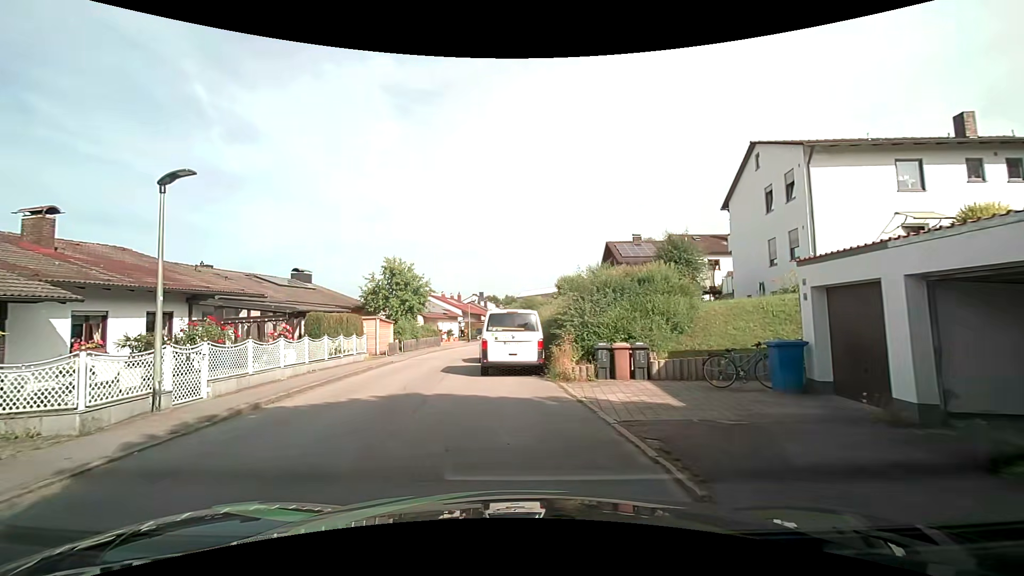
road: residential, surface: asphalt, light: Day
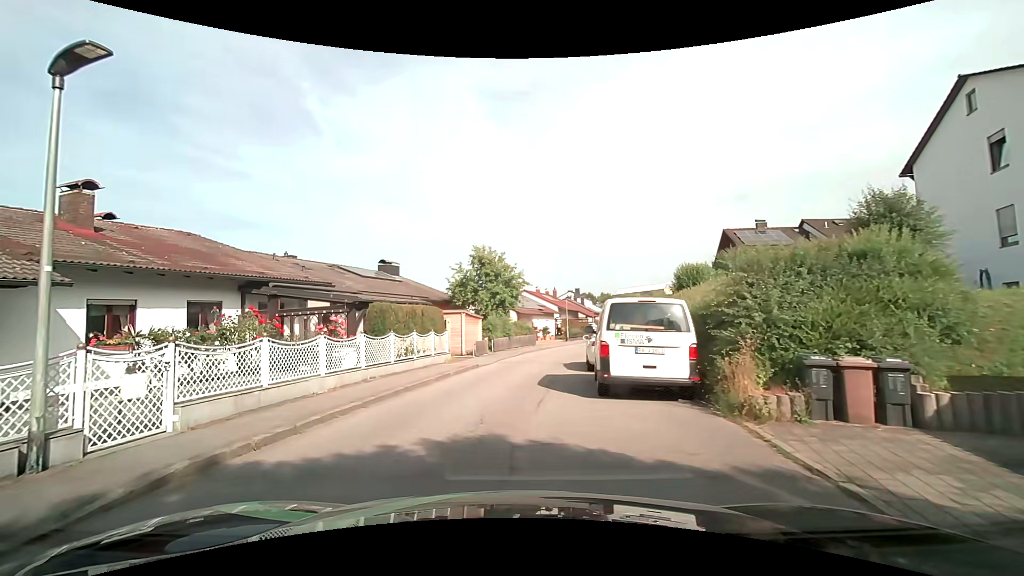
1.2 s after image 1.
(-0.4, +4.8) m; -11°
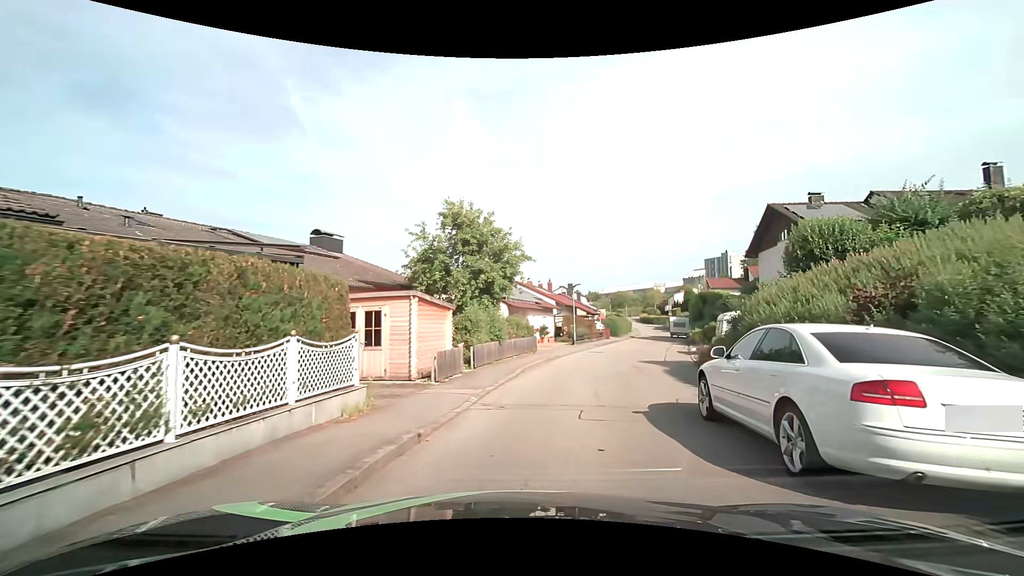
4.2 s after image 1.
(-0.6, +11.8) m; +2°
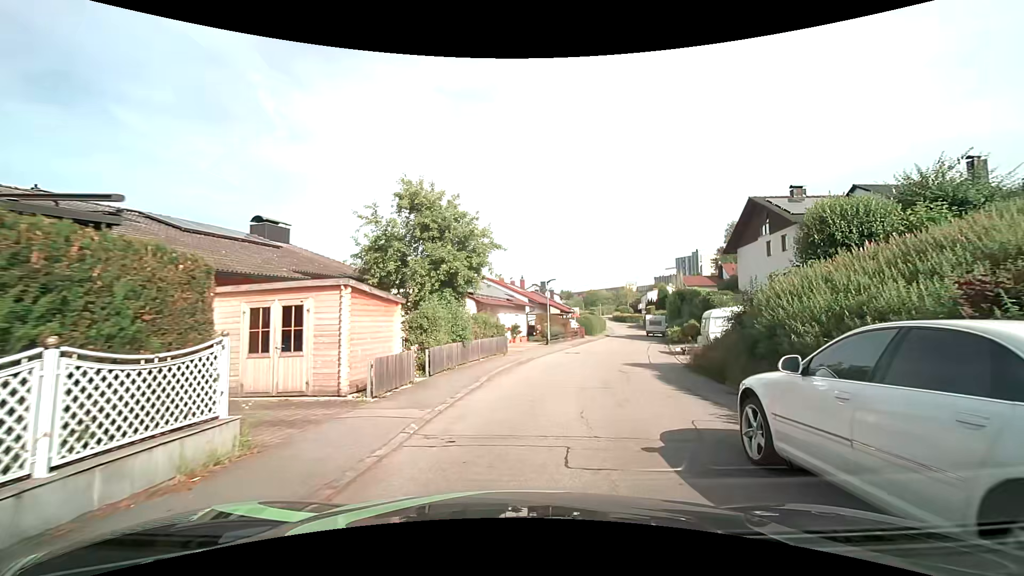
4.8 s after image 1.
(0.0, +2.8) m; +2°
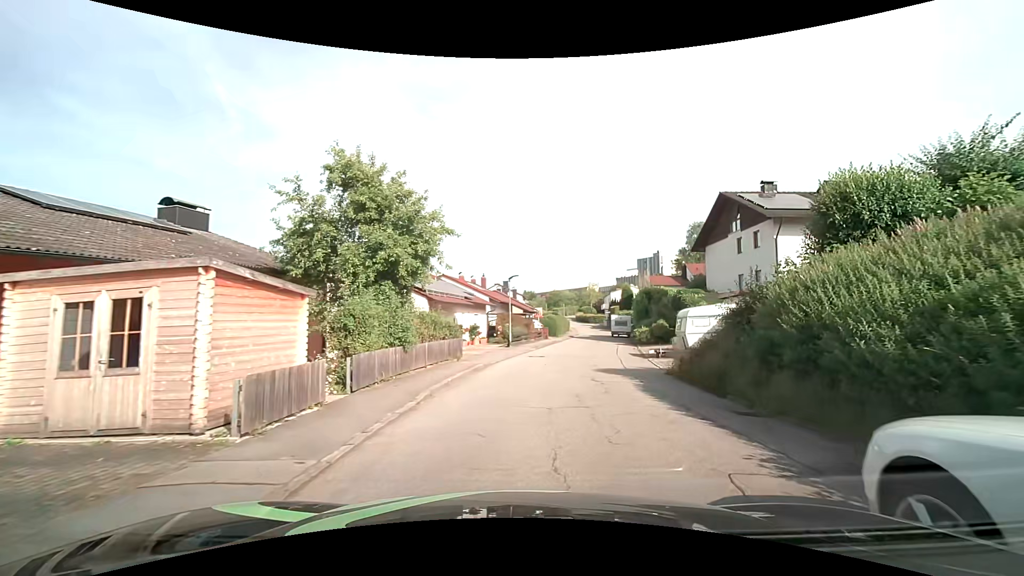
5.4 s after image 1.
(+0.1, +2.9) m; +4°
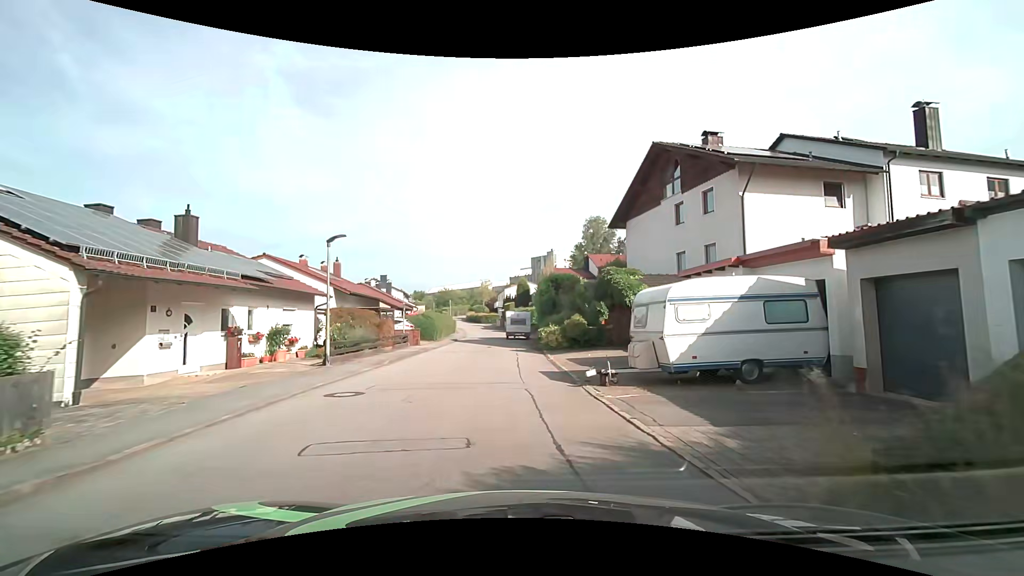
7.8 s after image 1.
(+1.8, +12.6) m; +13°
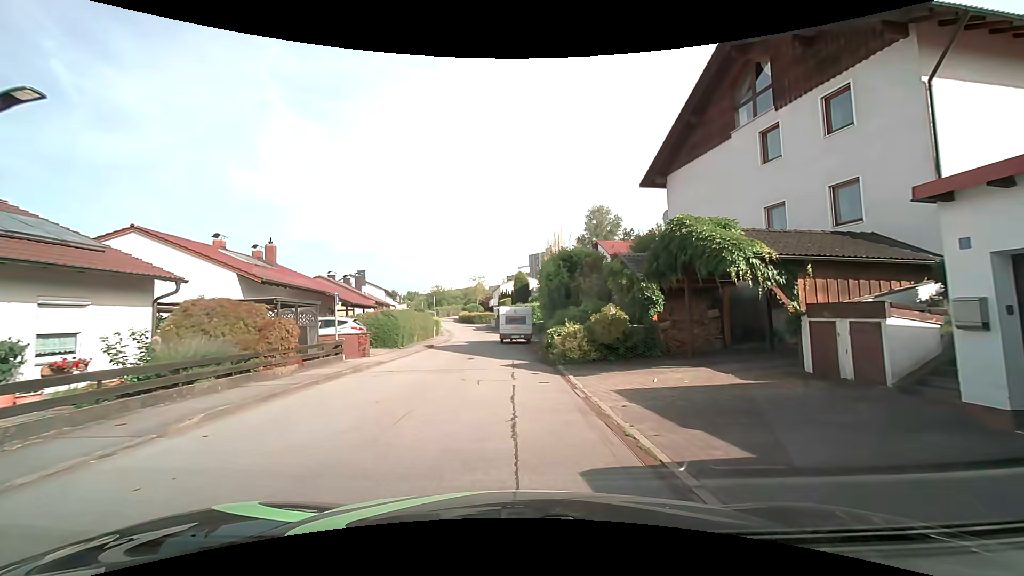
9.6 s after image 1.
(0.0, +10.5) m; 0°
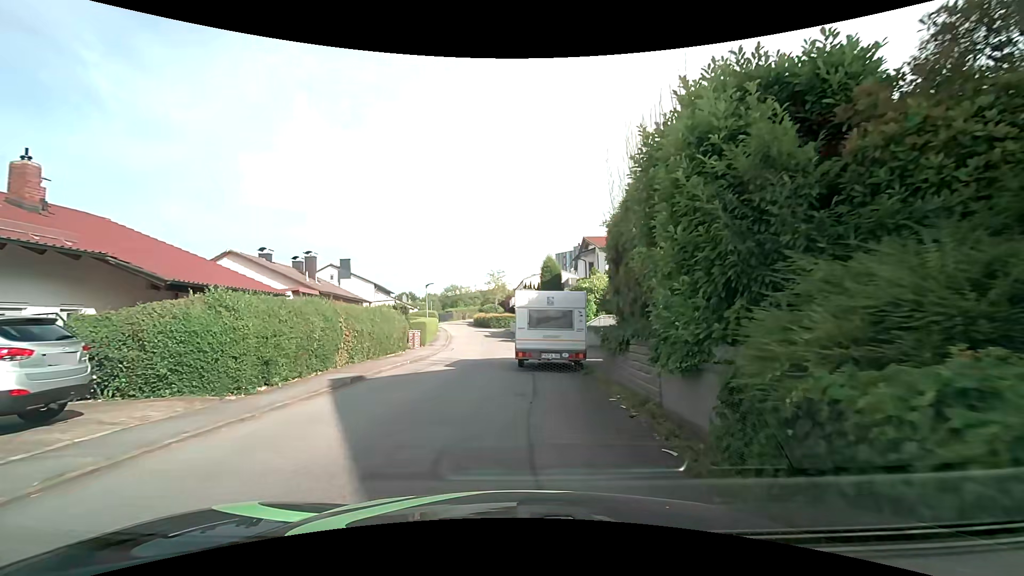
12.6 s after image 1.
(-0.2, +17.0) m; -2°
(-1, +10) (-2, +20) (-2, +30) (-2, +40) (-3, +50) (-5, +59) (-7, +69) (-9, +79) (-11, +89) (-10, +99) m
